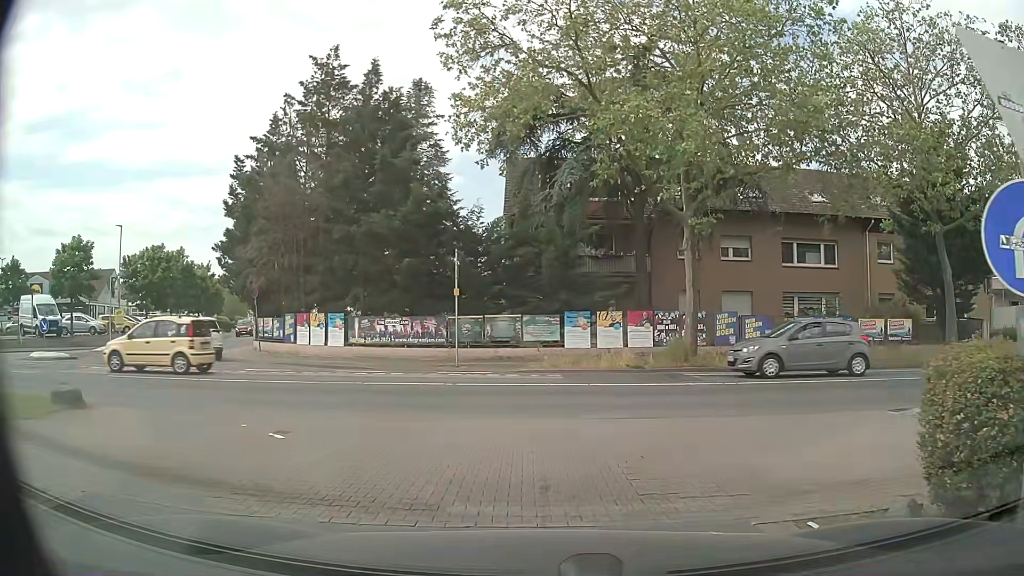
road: service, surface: asphalt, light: Day
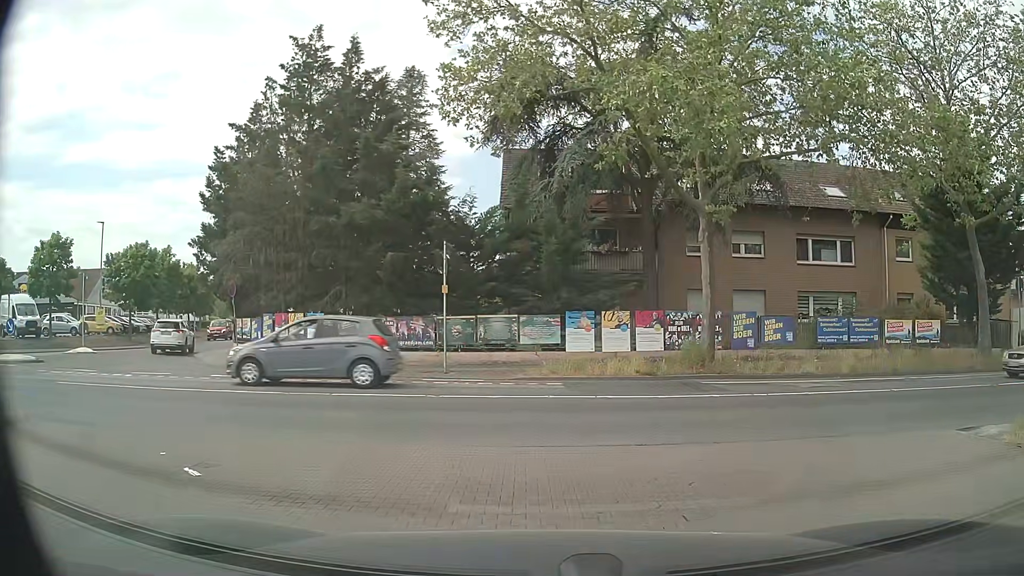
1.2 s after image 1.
(0.0, +2.1) m; +1°
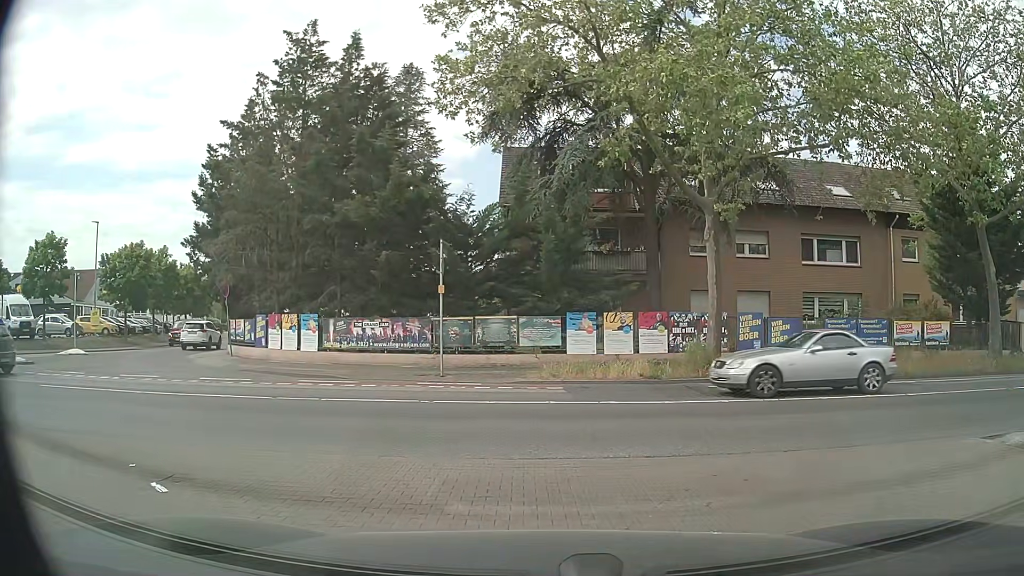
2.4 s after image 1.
(0.0, +0.6) m; 0°
